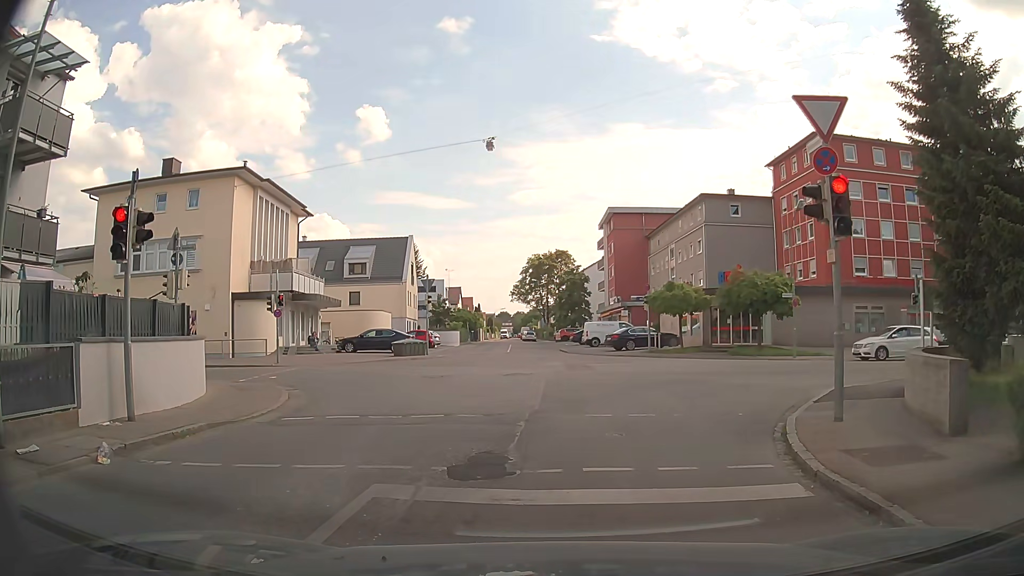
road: unclassified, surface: asphalt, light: Day
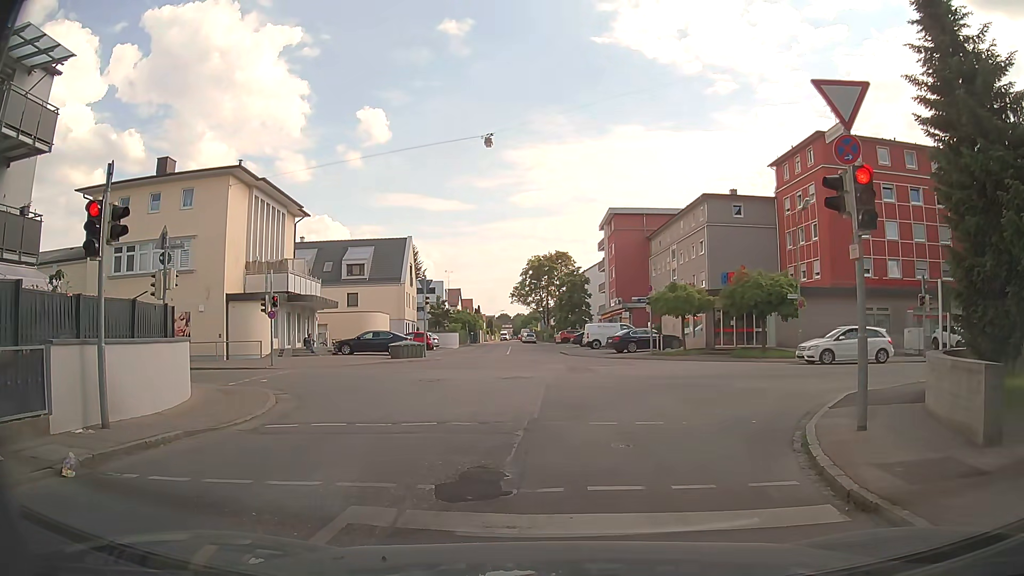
(0.0, +0.7) m; 0°
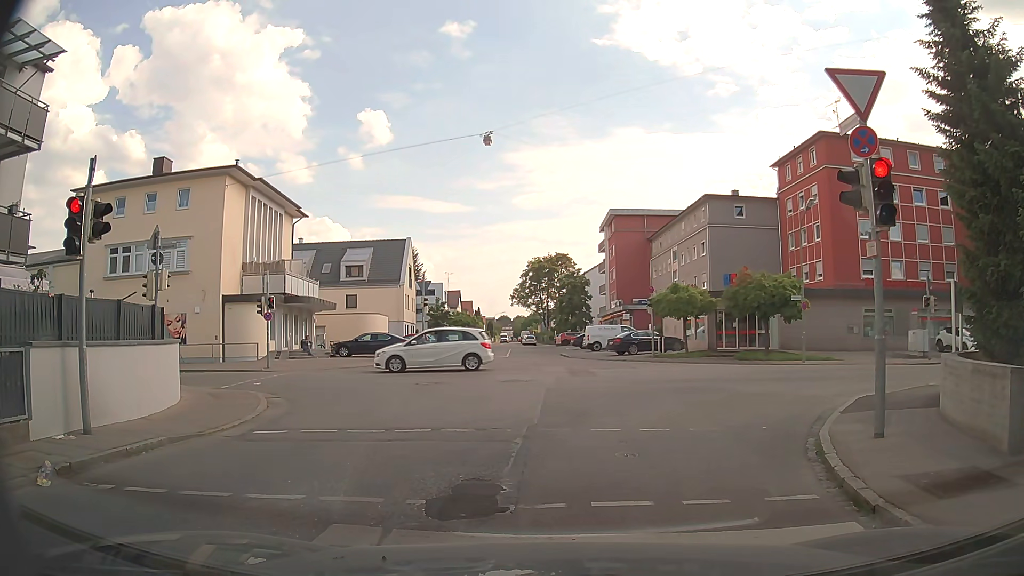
(0.0, +0.5) m; 0°
(0, +10) (0, +20) (0, +30) (-1, +40) (-1, +50) (-2, +60) (-2, +70) (-4, +80) (-5, +90) (-6, +100) m
